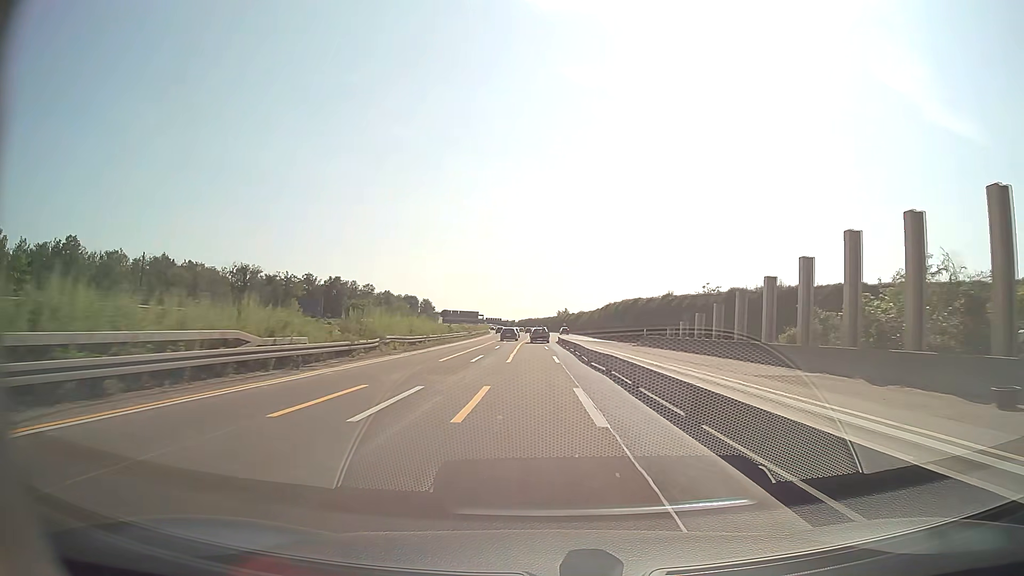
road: motorway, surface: asphalt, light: Day
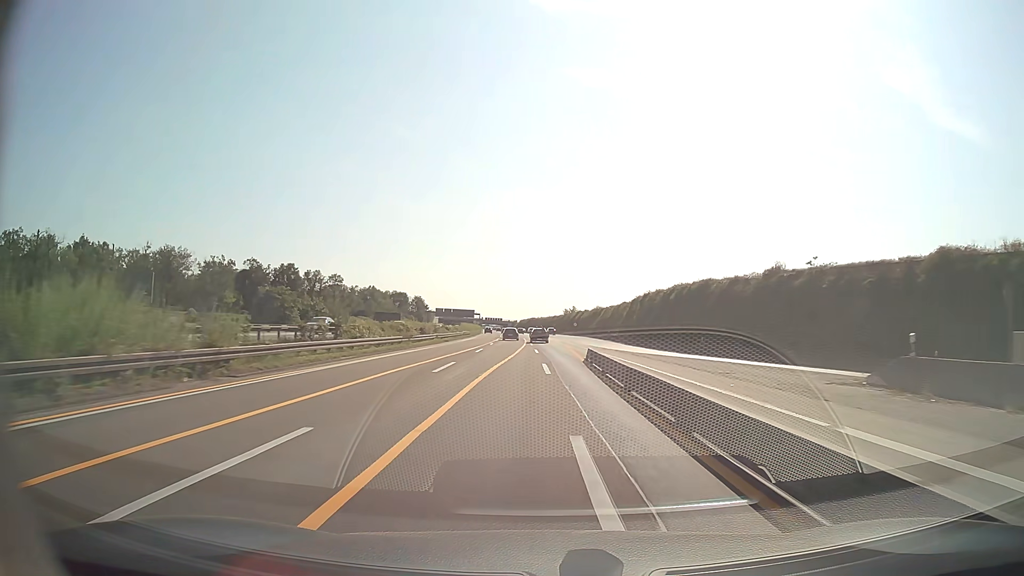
(-0.2, +42.5) m; 0°
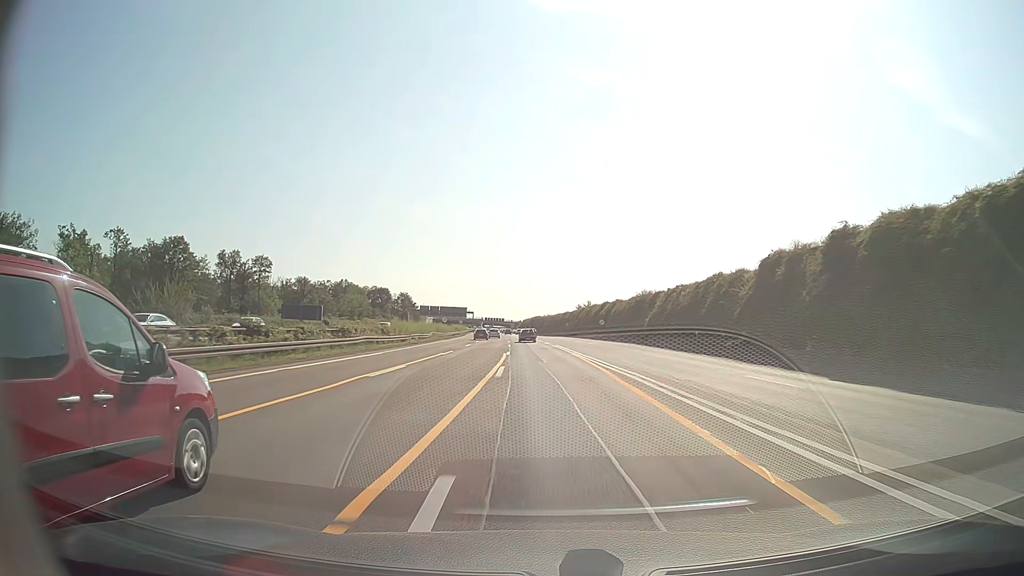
(-0.2, +56.7) m; -1°
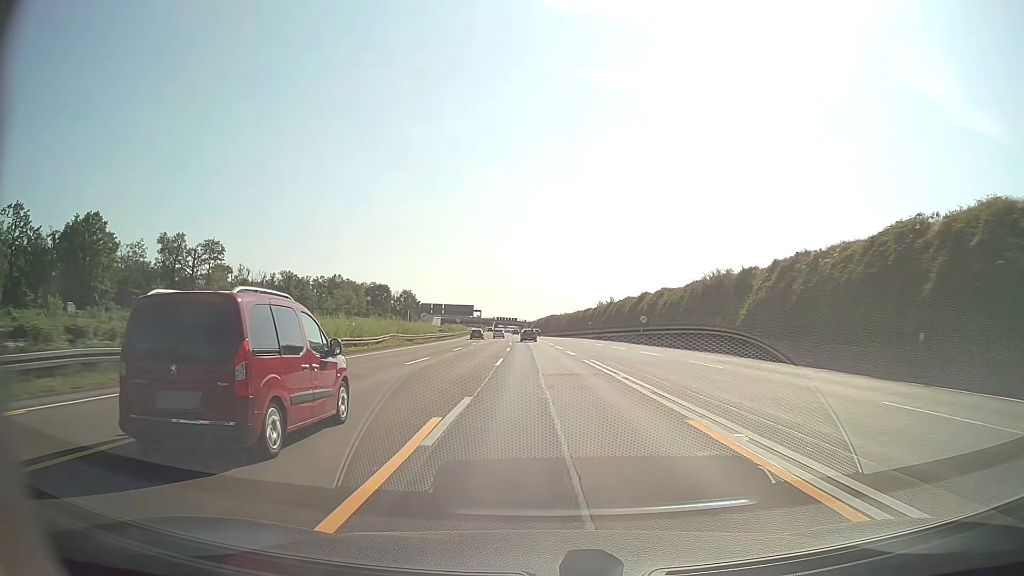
(-0.3, +28.4) m; -1°
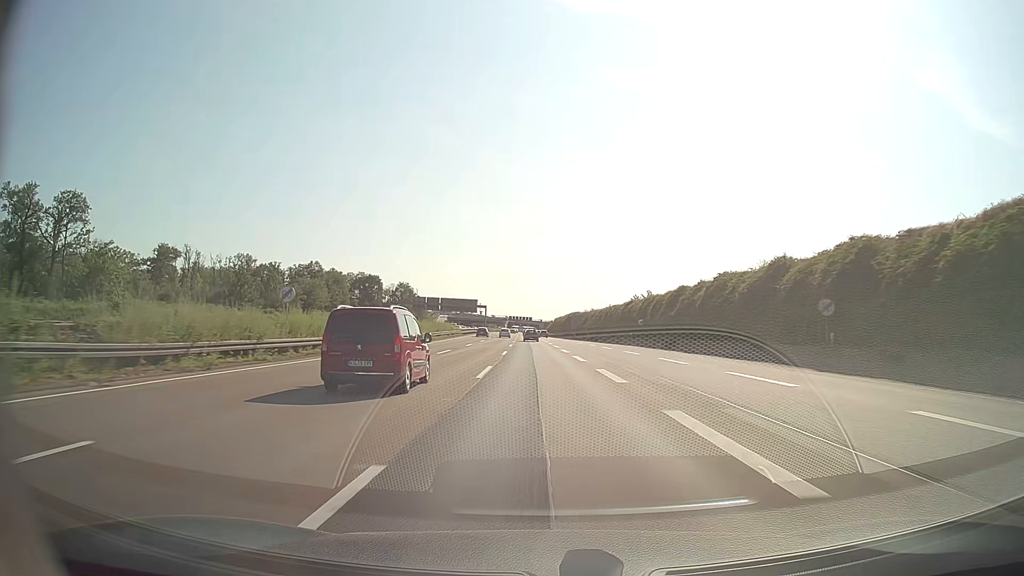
(-0.7, +43.7) m; -2°
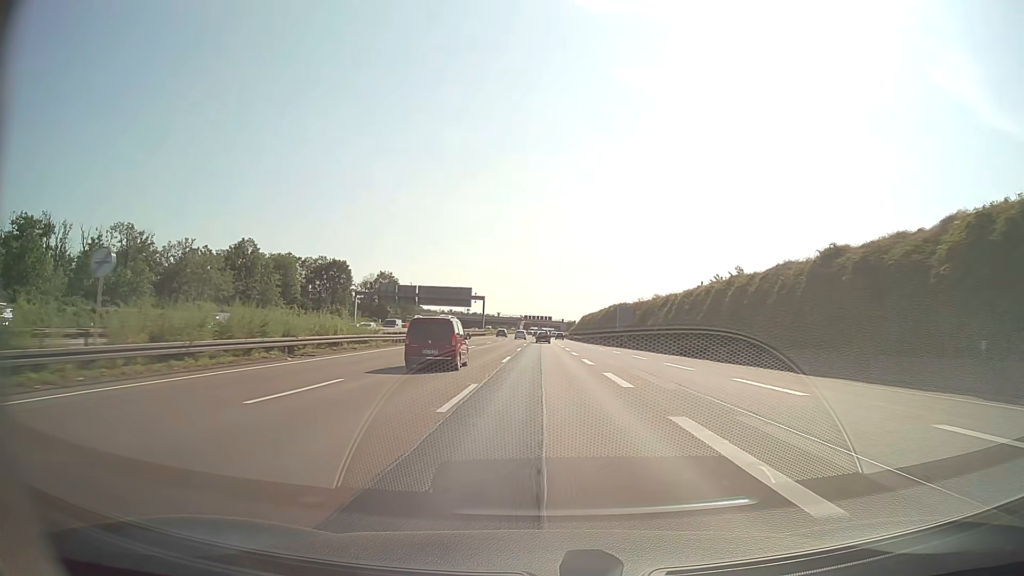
(-0.9, +61.7) m; -1°
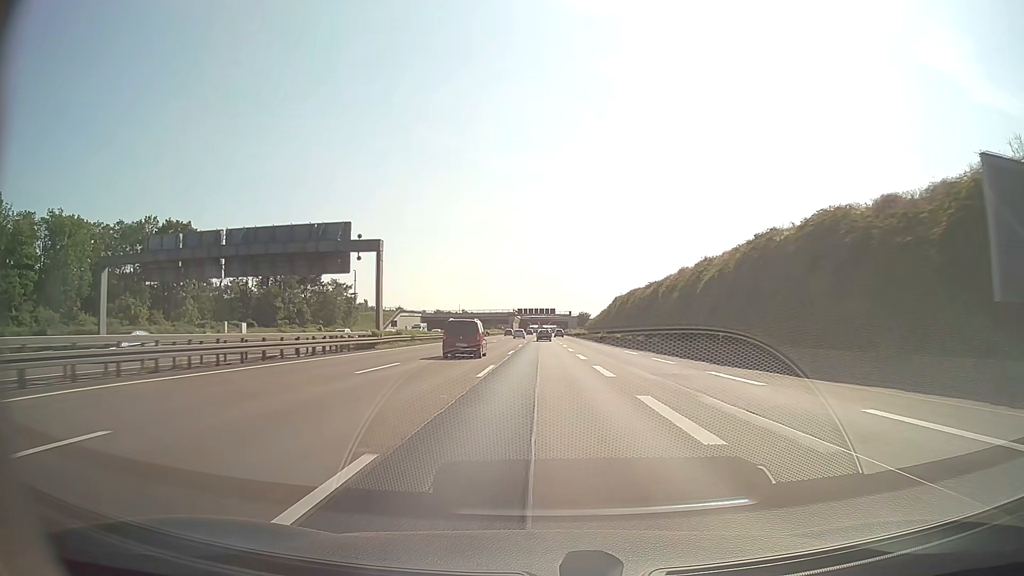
(0.0, +82.3) m; 0°
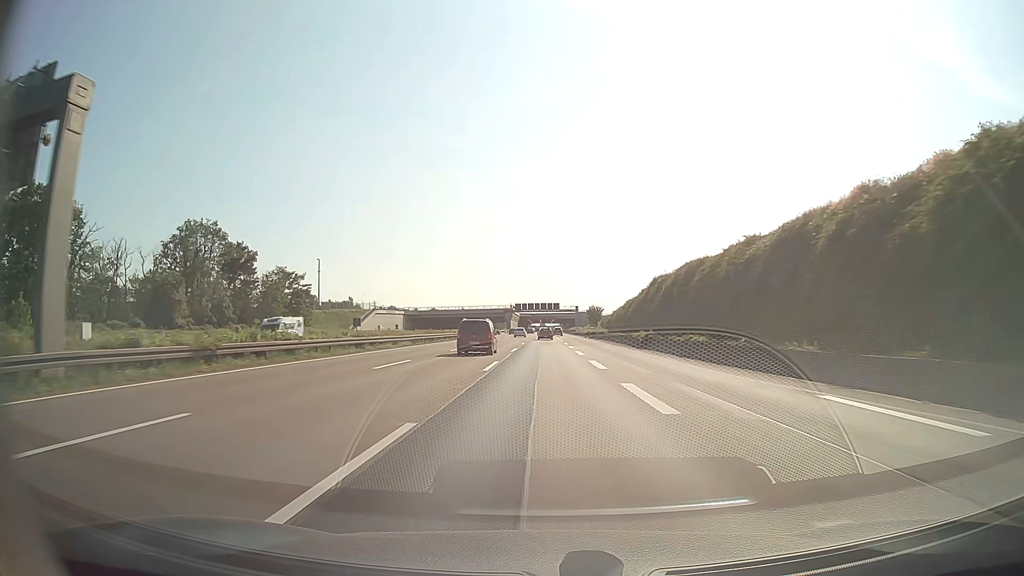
(-0.1, +33.9) m; 0°
(0, +10) (0, +20) (0, +30) (0, +40) (0, +50) (0, +60) (0, +70) (0, +80) (0, +90) (0, +100) m
